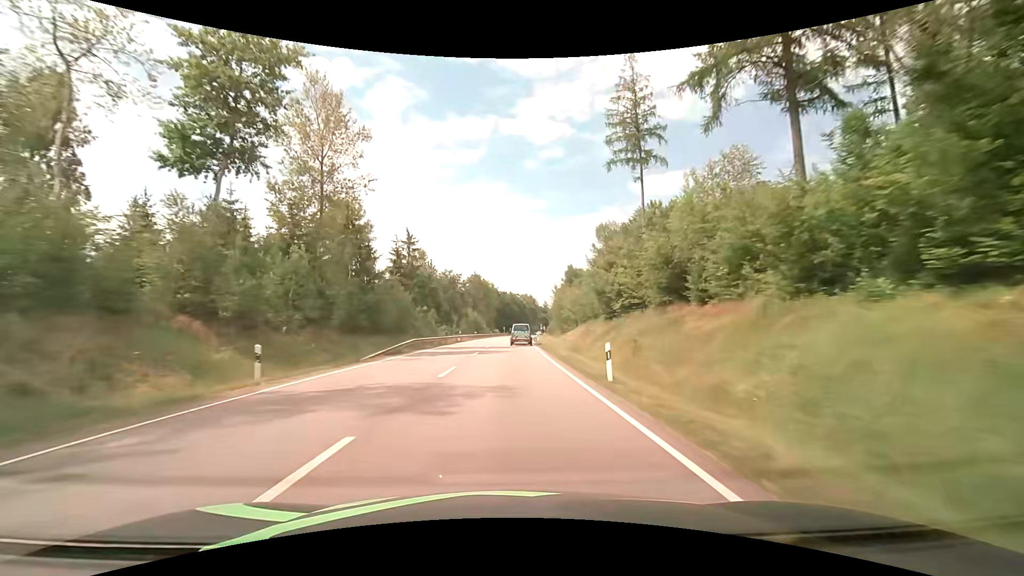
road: primary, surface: asphalt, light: Day
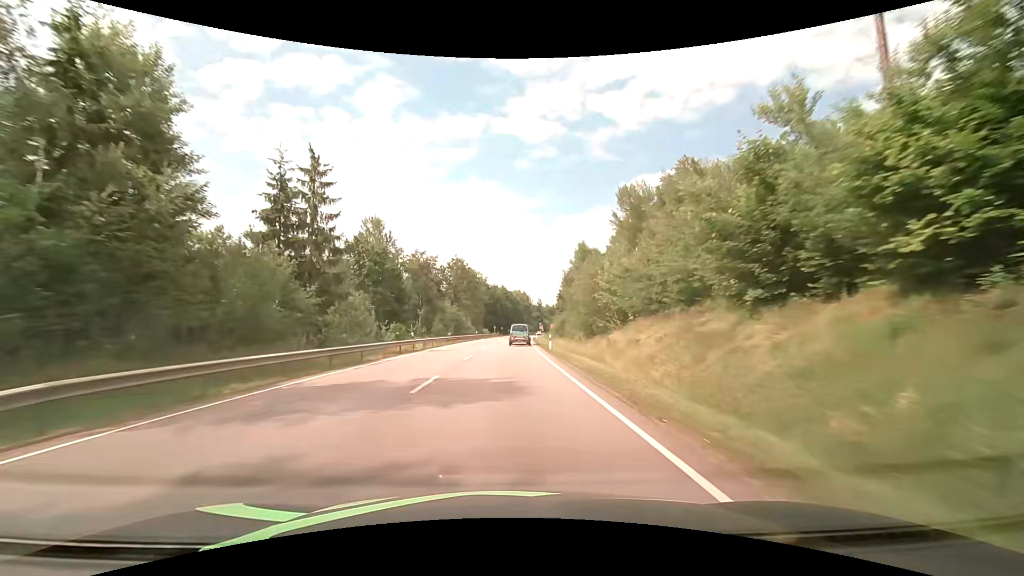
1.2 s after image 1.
(+0.2, +27.5) m; +1°
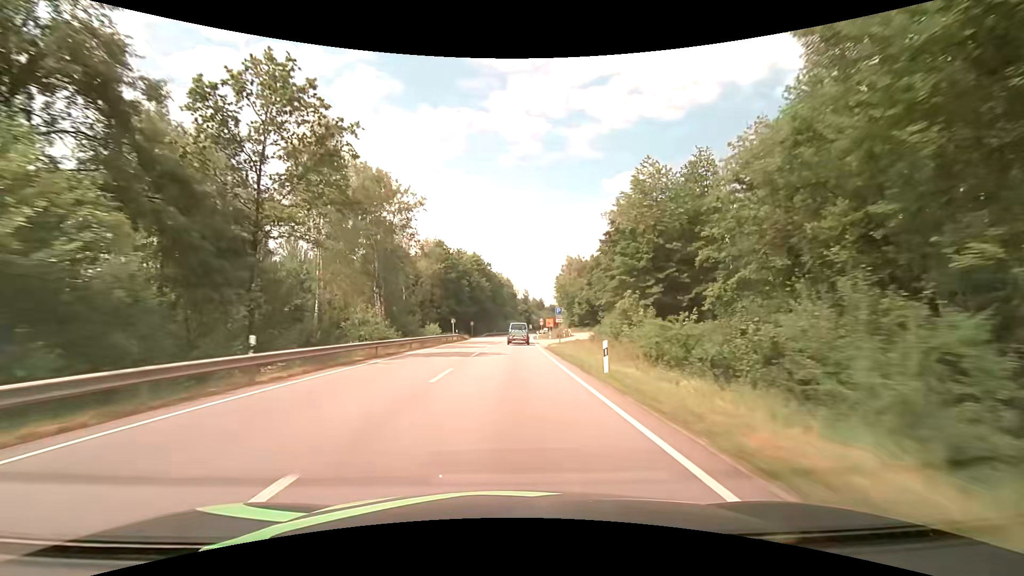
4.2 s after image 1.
(+0.9, +69.9) m; +2°
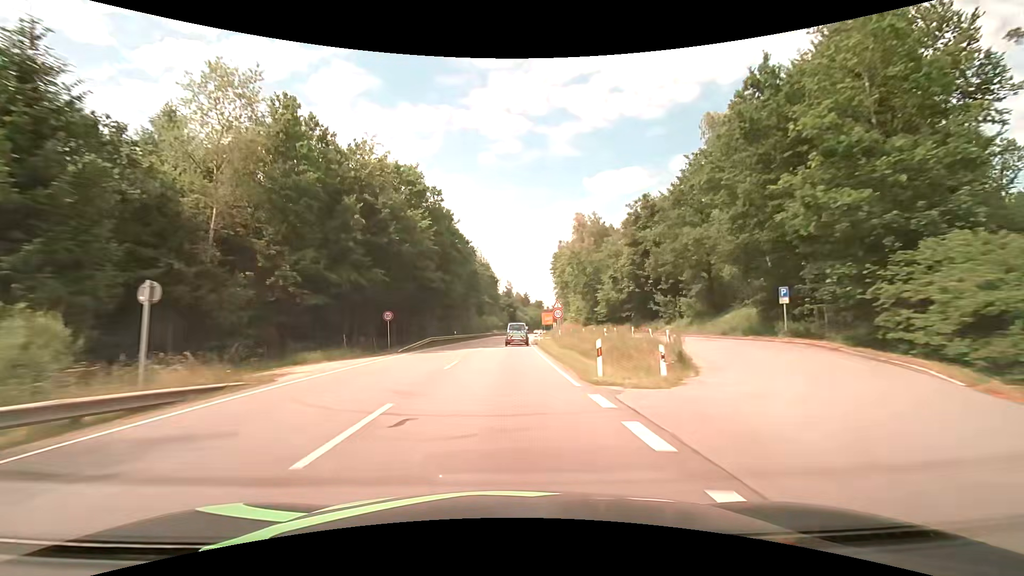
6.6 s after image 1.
(+1.1, +55.4) m; +2°
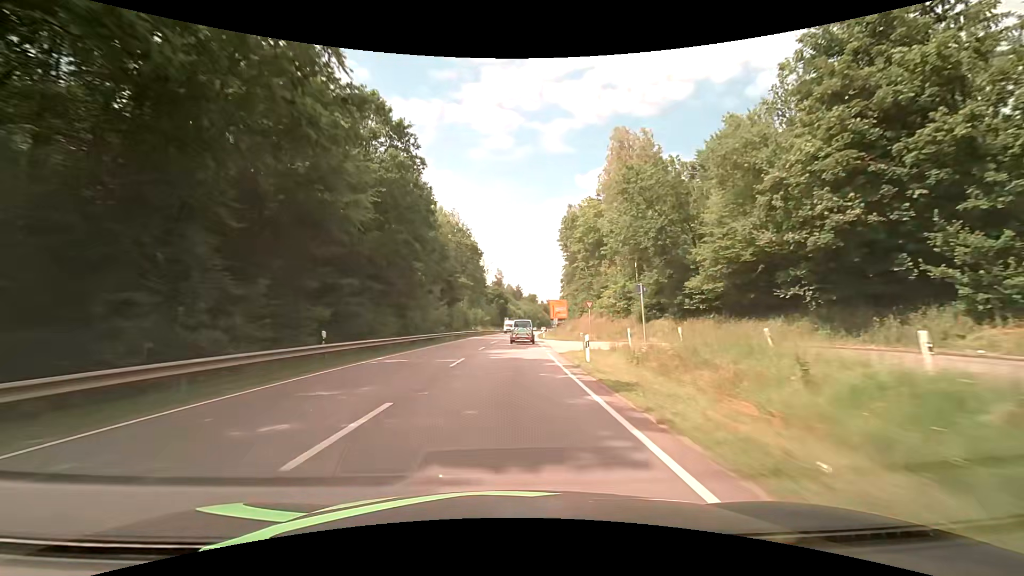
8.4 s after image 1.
(+0.6, +40.4) m; +2°
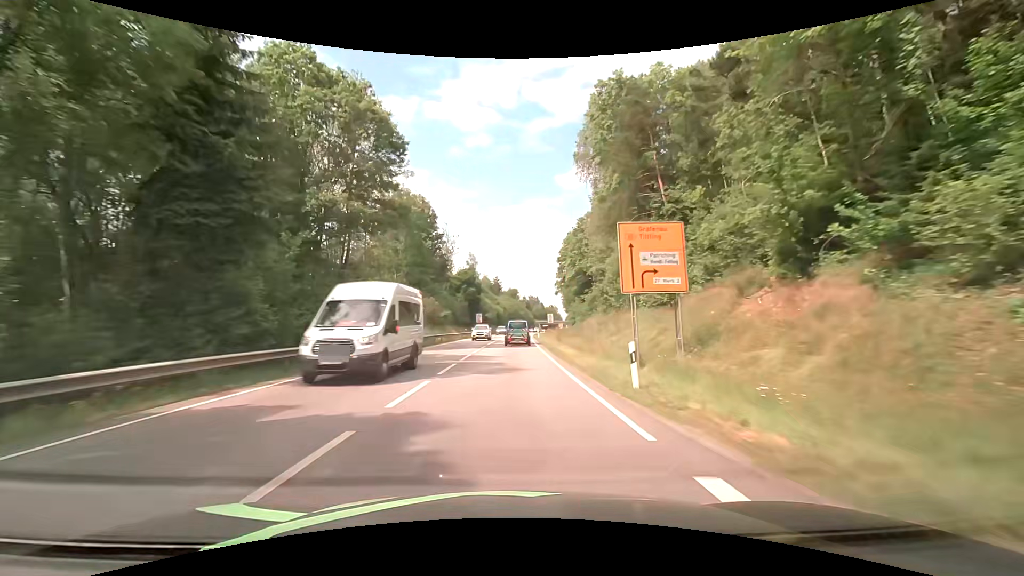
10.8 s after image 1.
(+0.9, +50.7) m; +2°
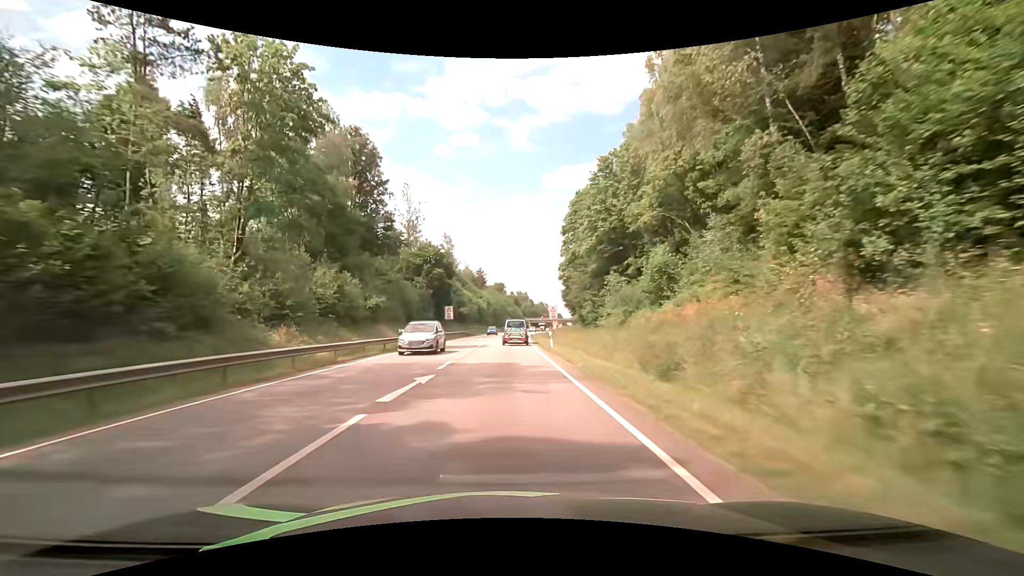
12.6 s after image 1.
(+0.4, +34.7) m; +1°
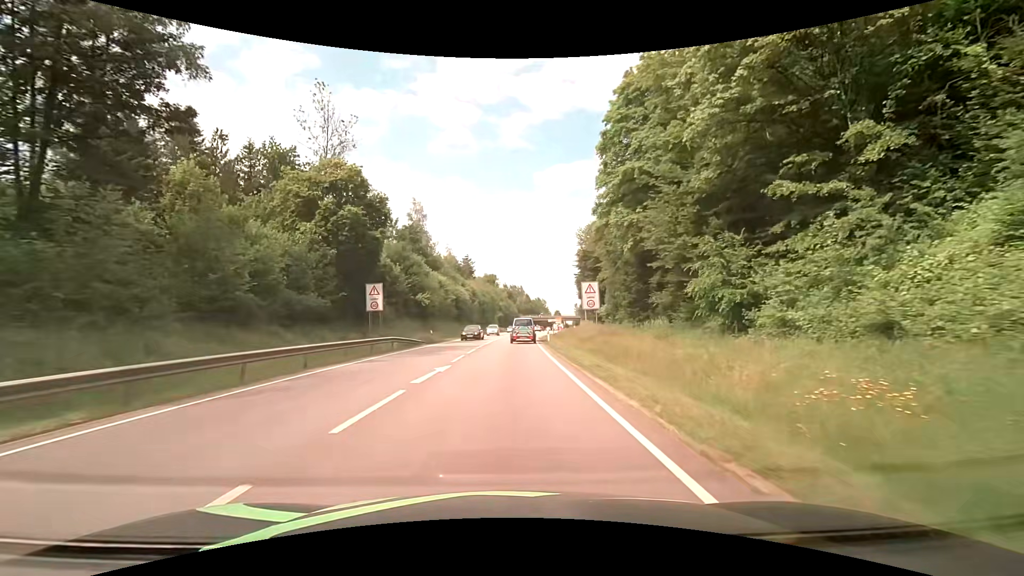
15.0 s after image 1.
(+0.6, +38.7) m; +1°
(0, +10) (0, +20) (0, +30) (0, +40) (+1, +50) (+1, +60) (+2, +70) (+2, +80) (+3, +90) (+4, +100) m
